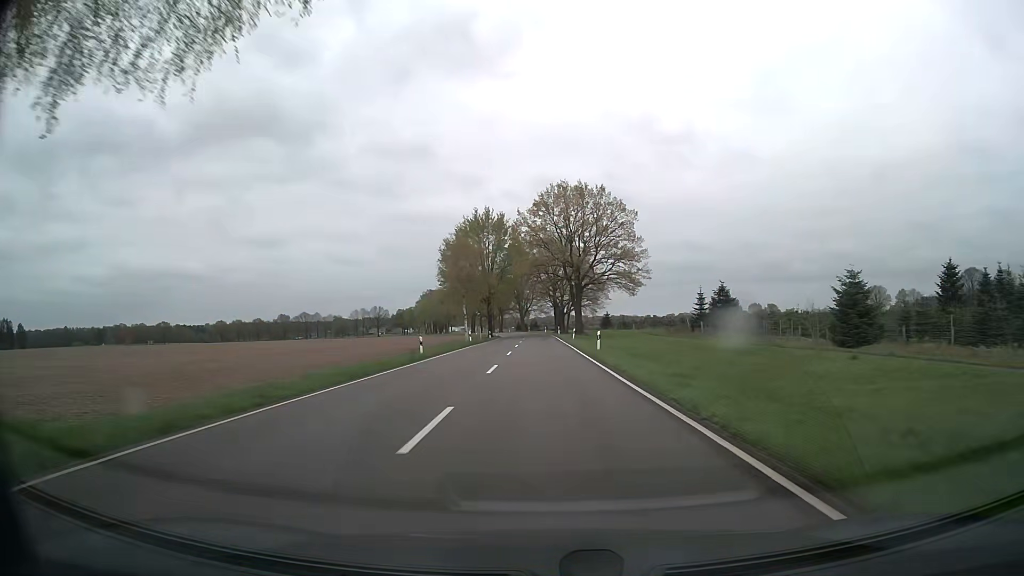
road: secondary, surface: asphalt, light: Day
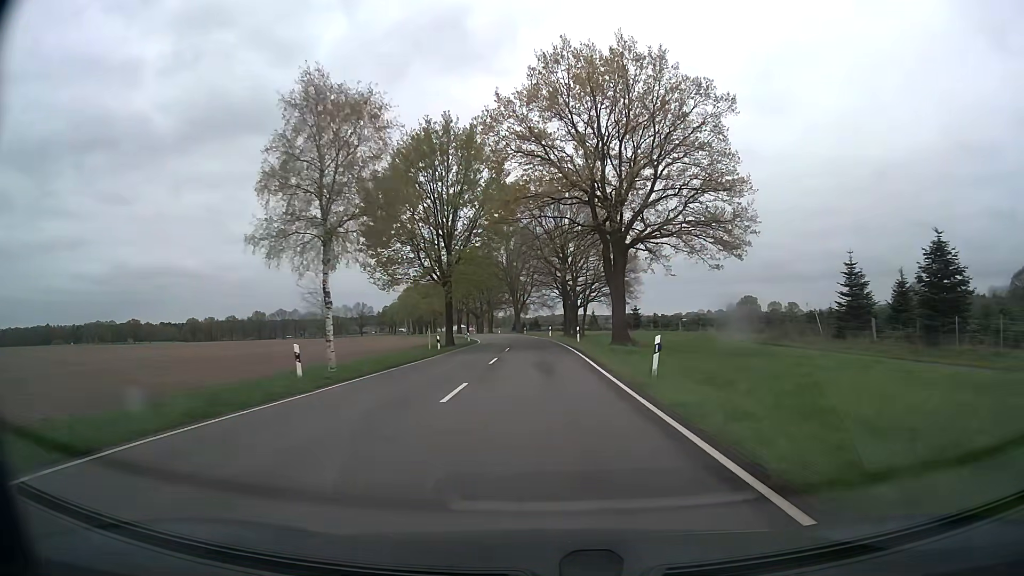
(0.0, +43.0) m; 0°
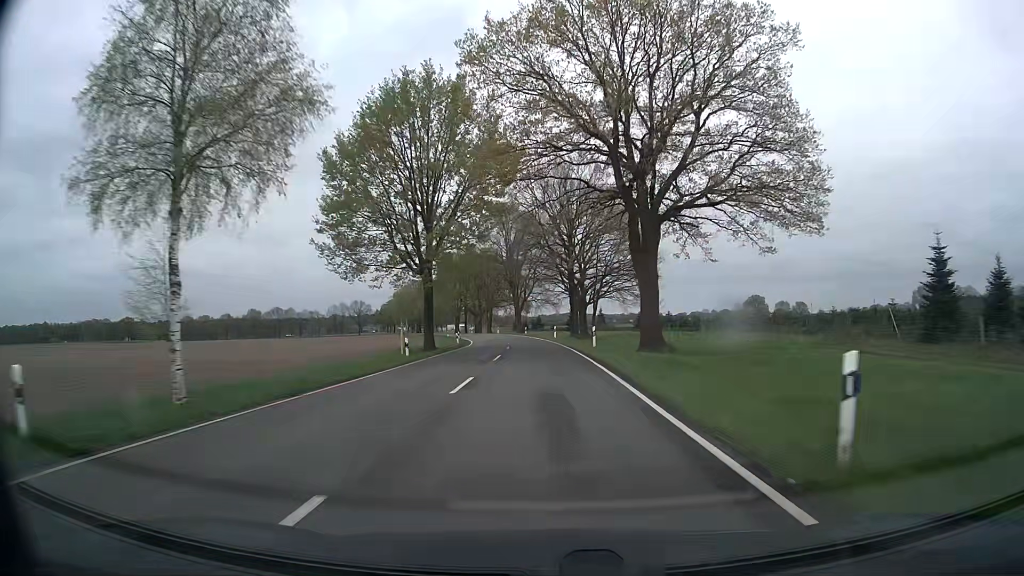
(0.0, +10.8) m; 0°
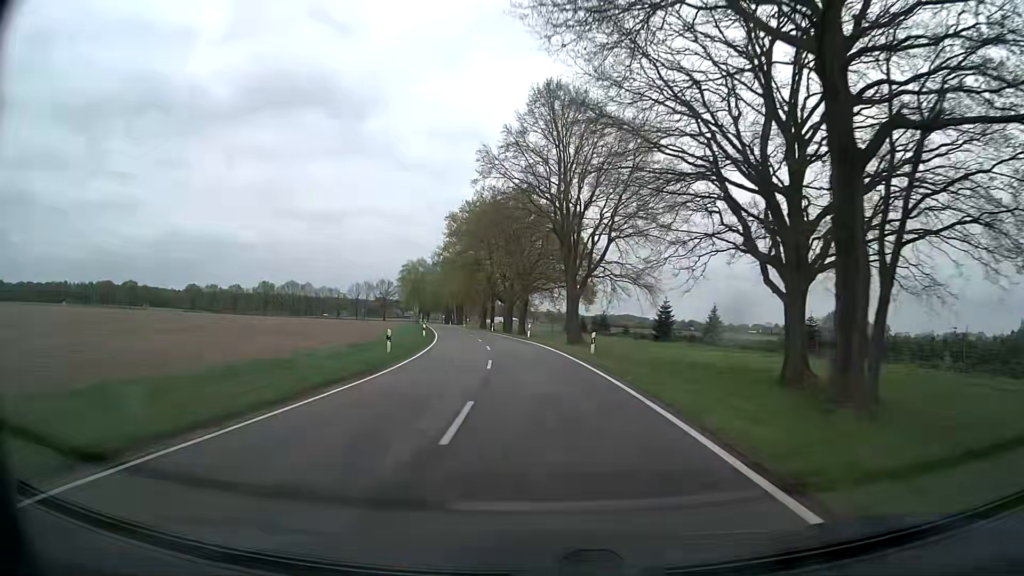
(-1.7, +53.6) m; -4°
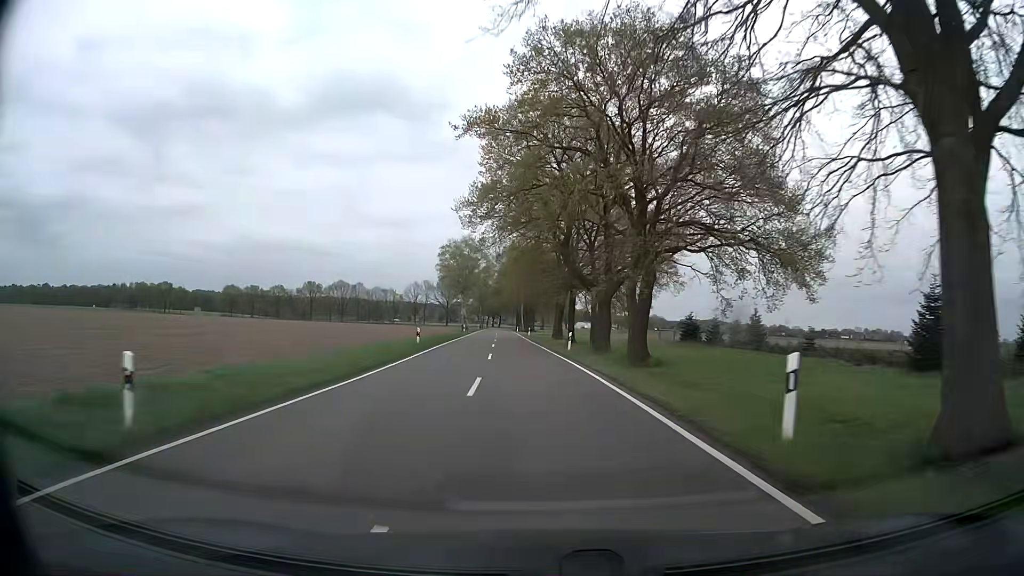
(-2.7, +42.9) m; -7°
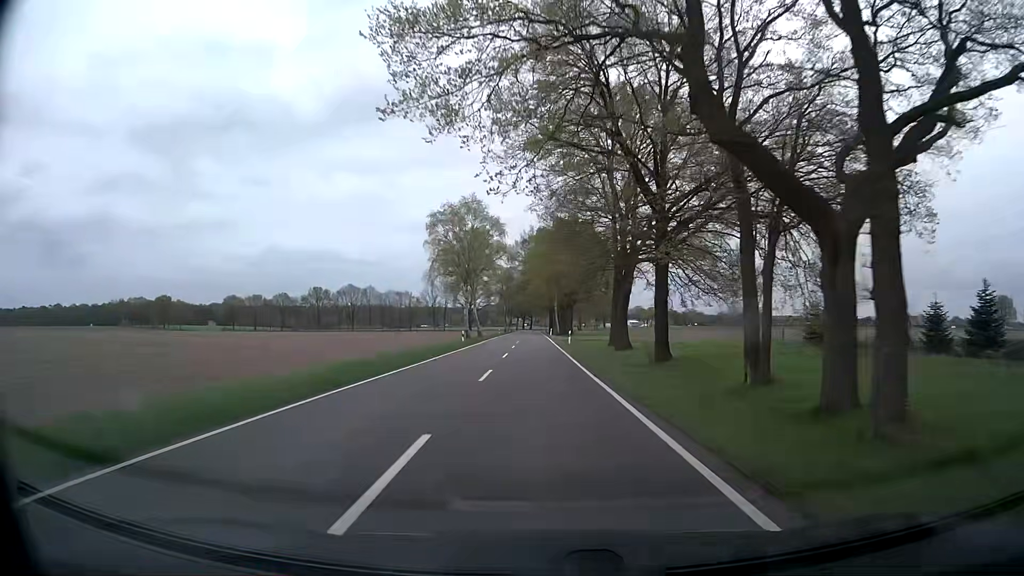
(-1.0, +32.3) m; -3°
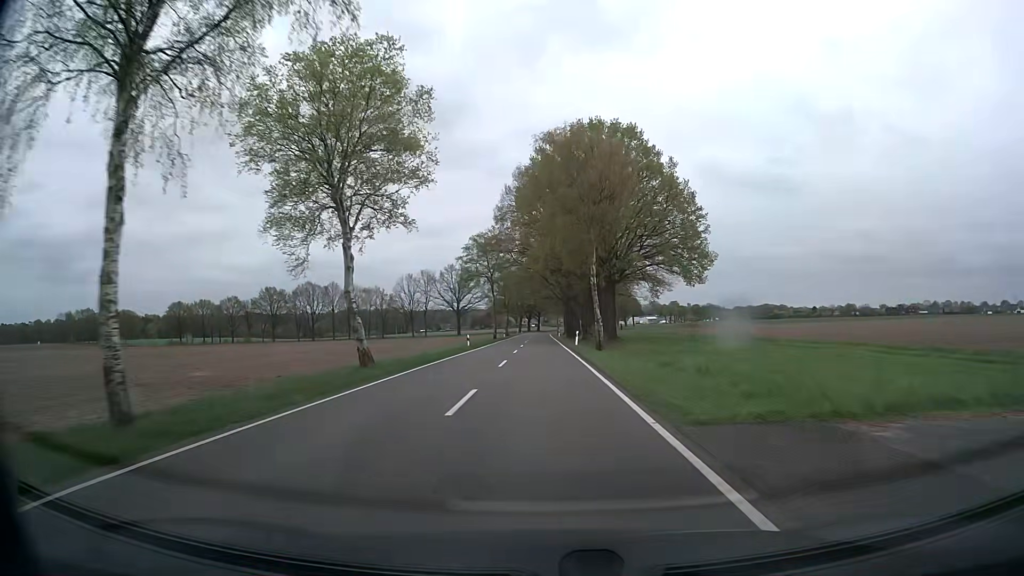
(-0.7, +54.0) m; -1°
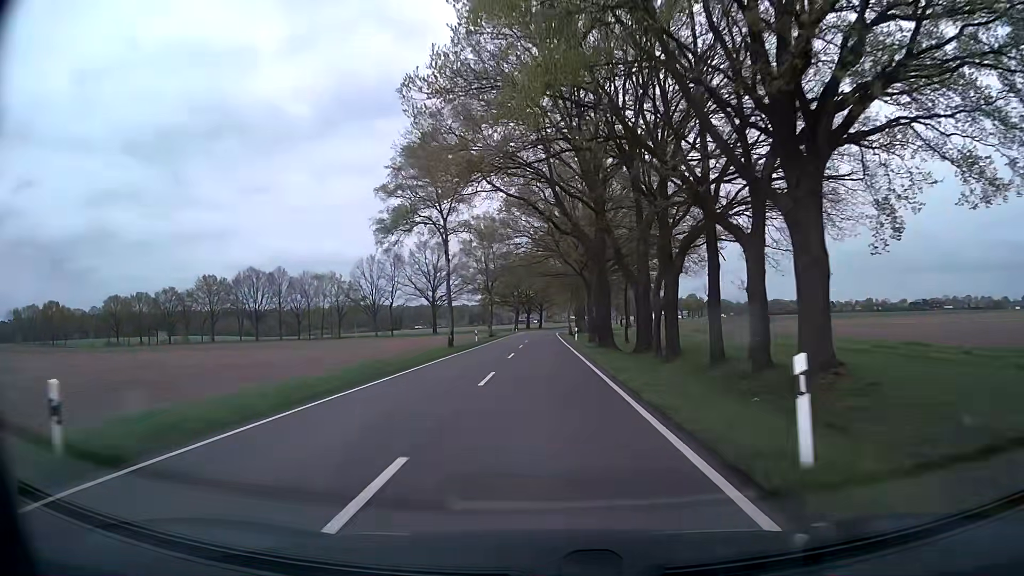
(-0.3, +43.1) m; -1°
(0, +10) (0, +20) (0, +30) (0, +40) (0, +50) (0, +60) (0, +70) (0, +80) (0, +90) (+1, +100) m
